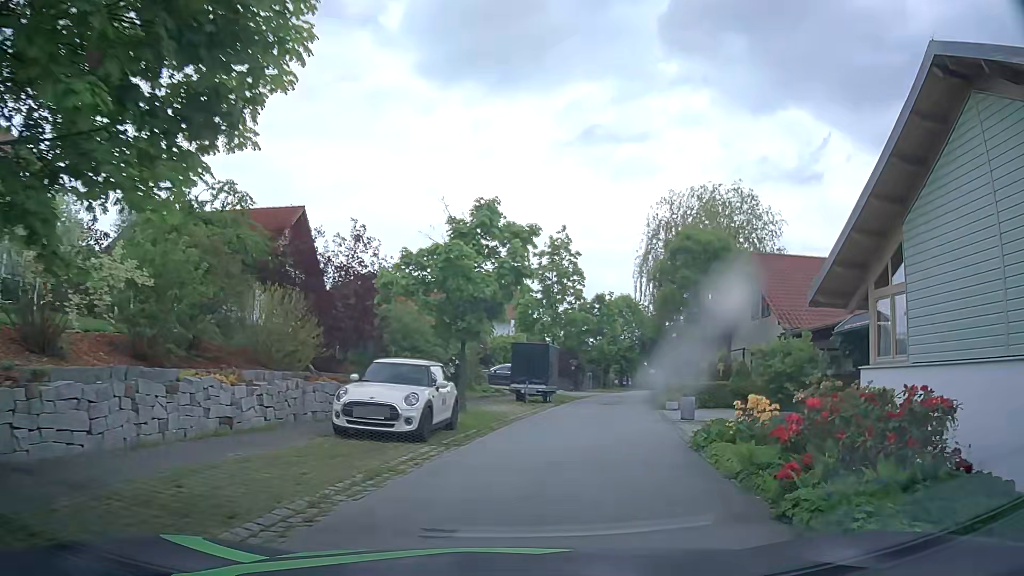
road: residential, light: Day
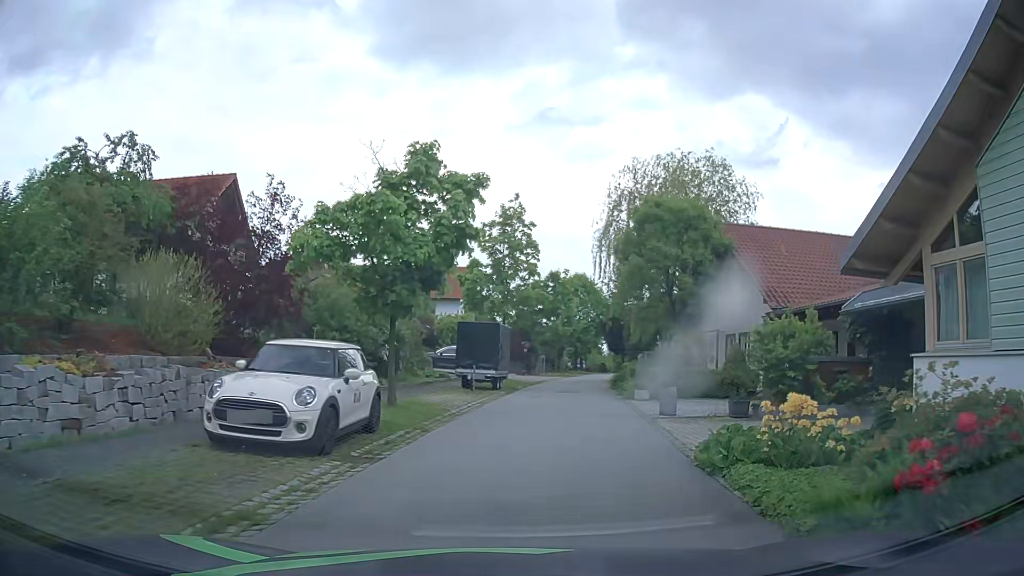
(+0.1, +3.3) m; +4°
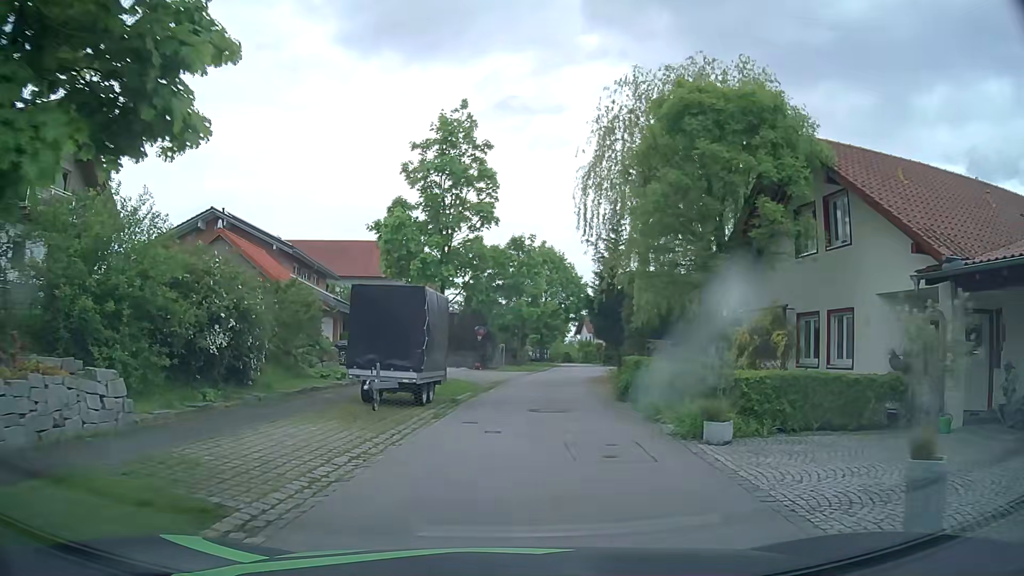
(+0.5, +11.3) m; +4°
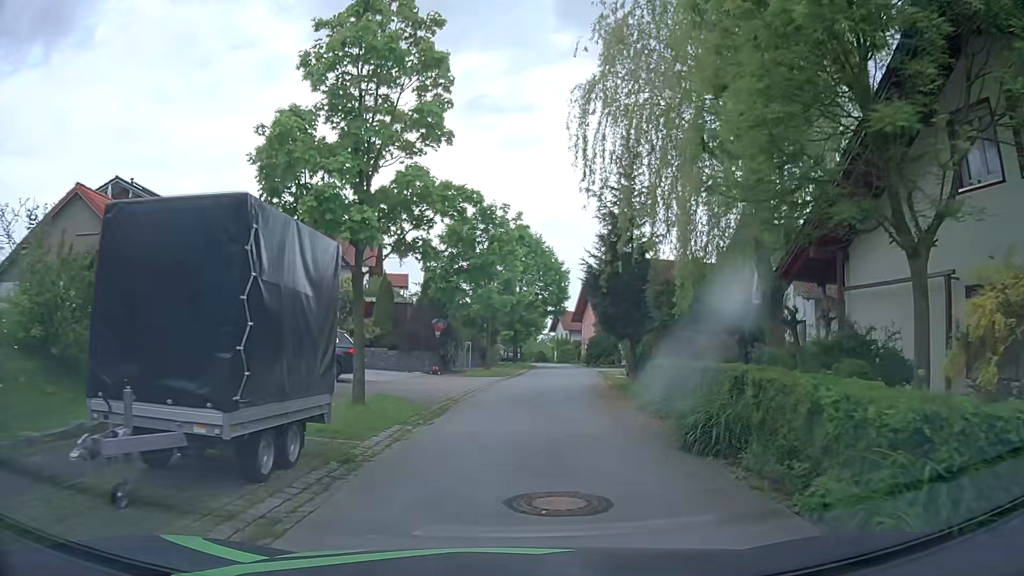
(+0.1, +8.6) m; +1°
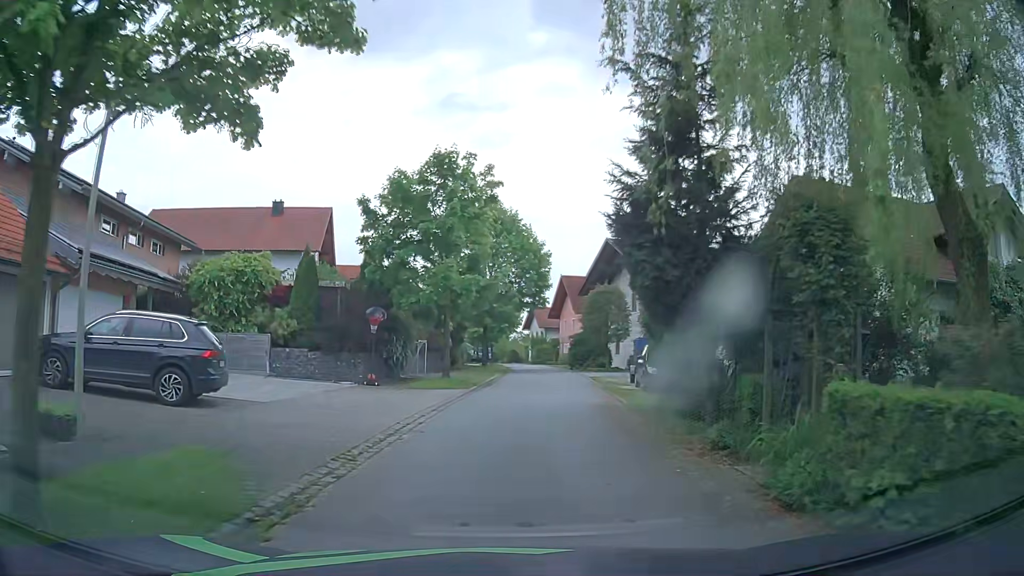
(+0.2, +8.7) m; +1°
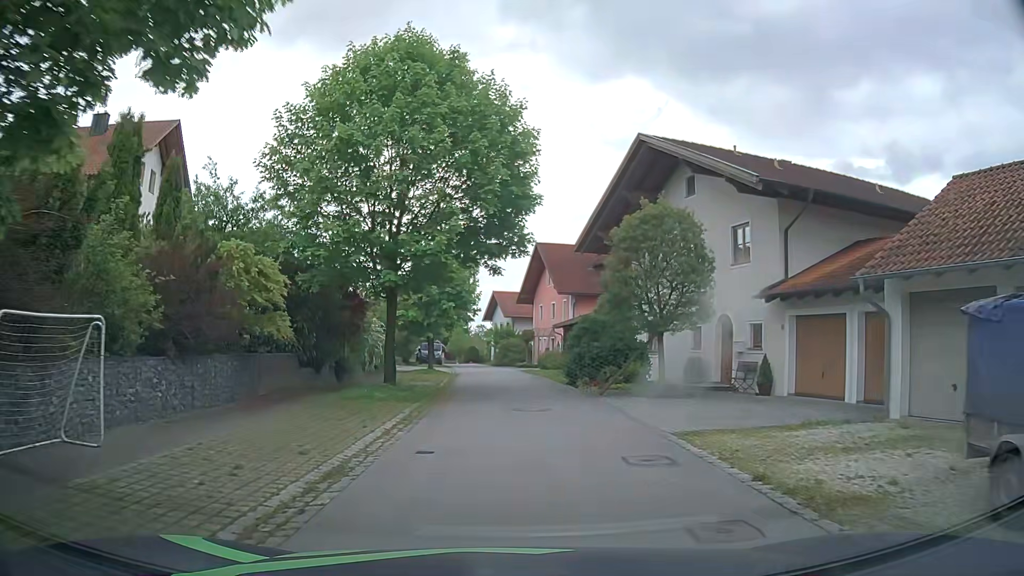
(+1.3, +22.2) m; +5°
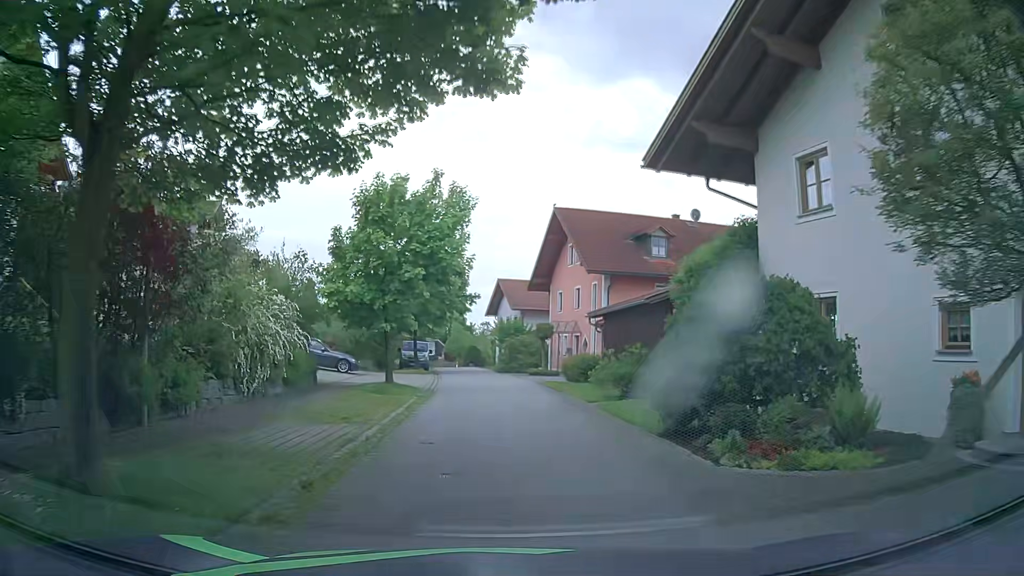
(-0.2, +14.2) m; -2°
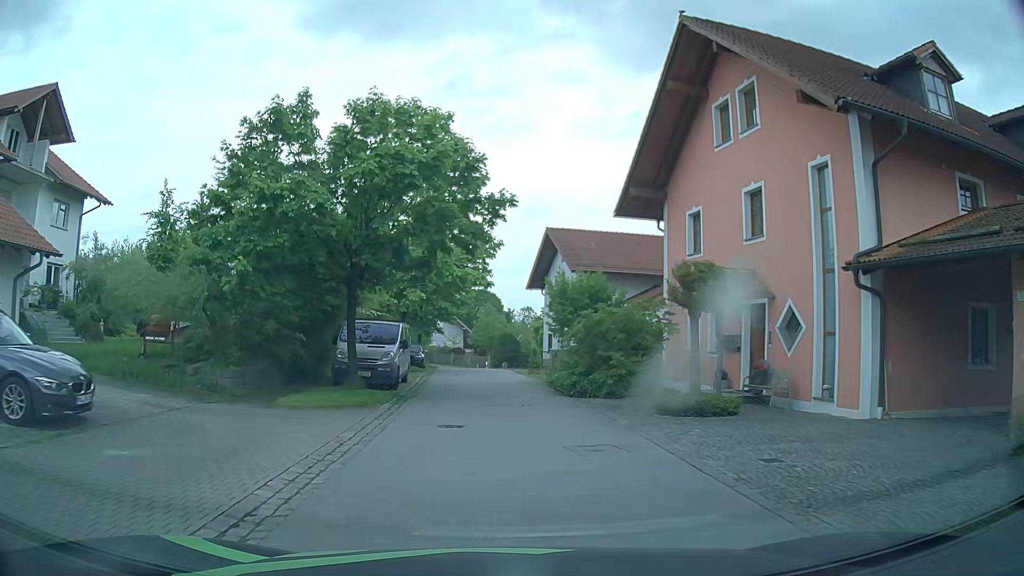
(-0.5, +24.7) m; -4°
(0, +10) (0, +20) (-1, +30) (-1, +40) (-2, +50) (-3, +60) (-6, +69) (-11, +78) (-18, +85) (-27, +90) m
